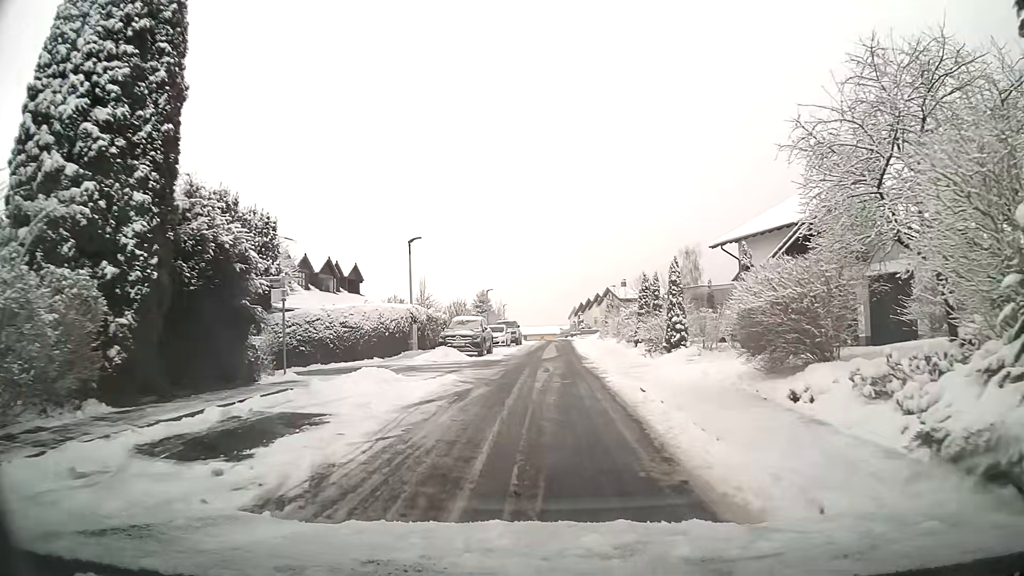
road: unclassified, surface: asphalt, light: Day
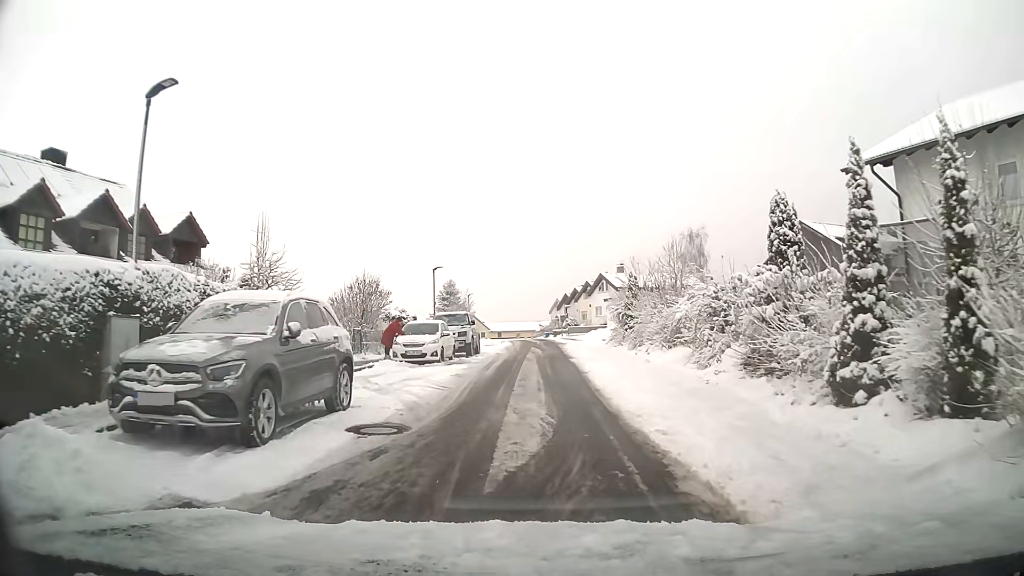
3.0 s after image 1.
(+0.3, +21.0) m; +2°
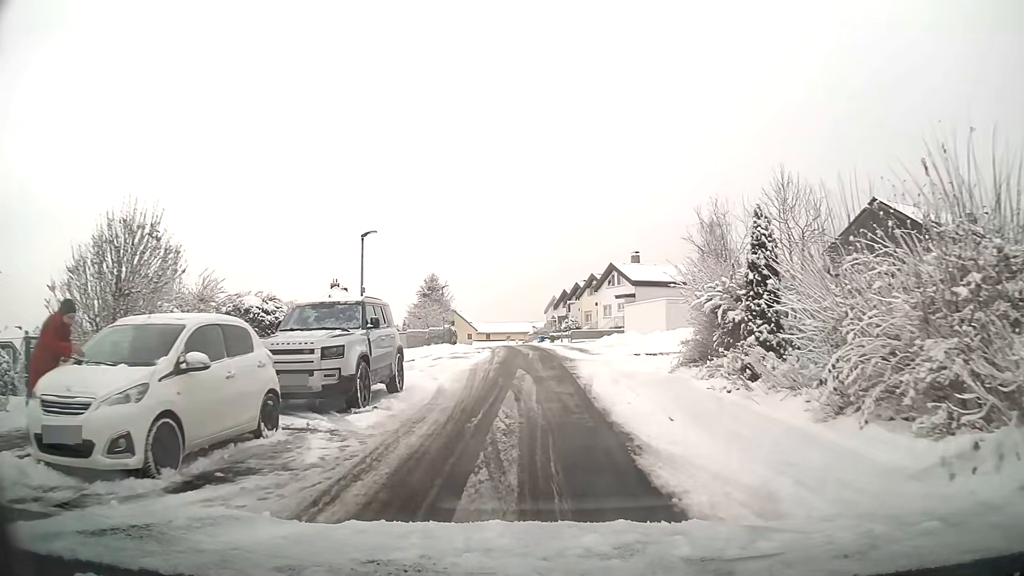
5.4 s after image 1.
(0.0, +16.5) m; 0°
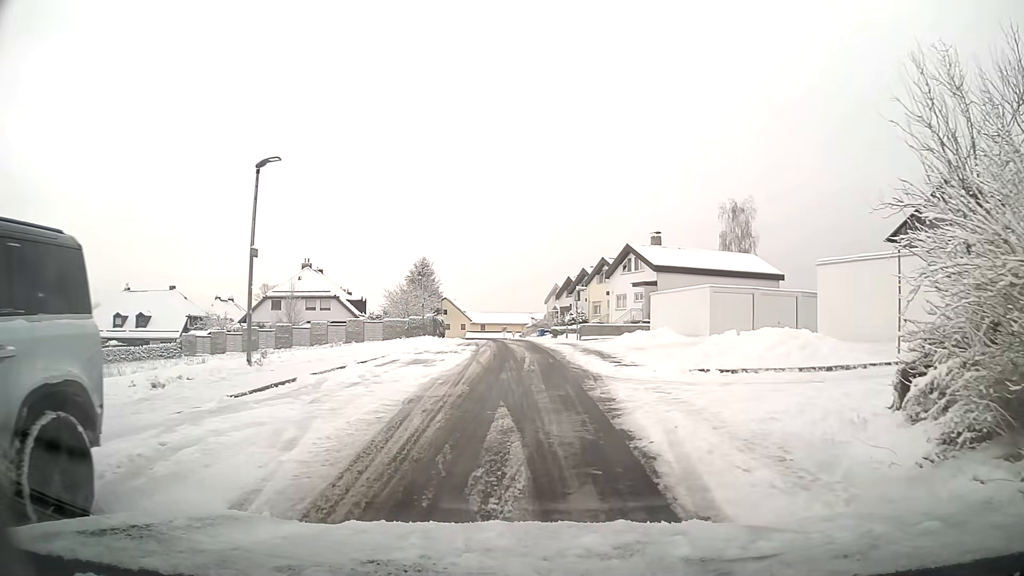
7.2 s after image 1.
(0.0, +10.4) m; 0°
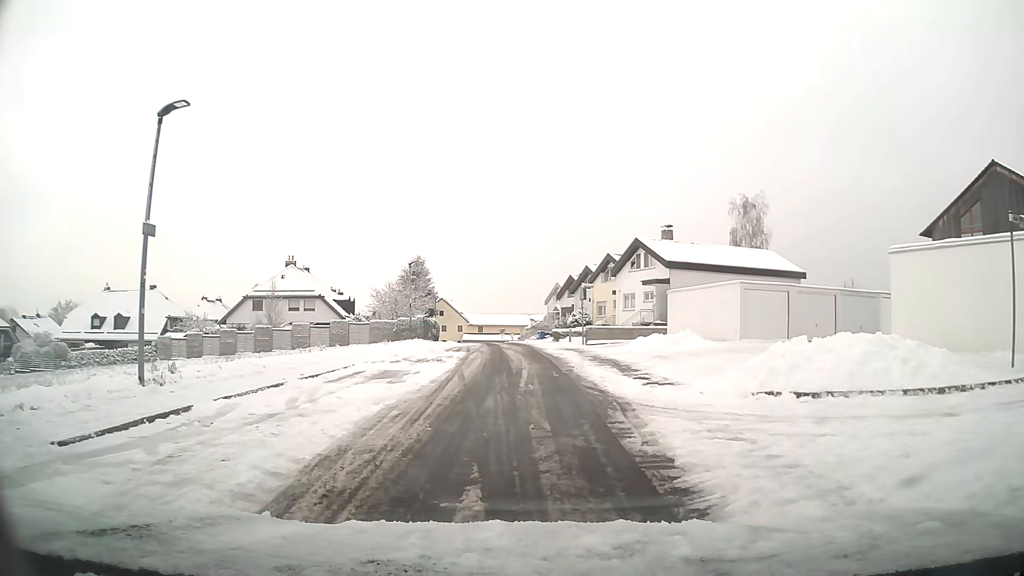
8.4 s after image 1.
(0.0, +4.7) m; 0°
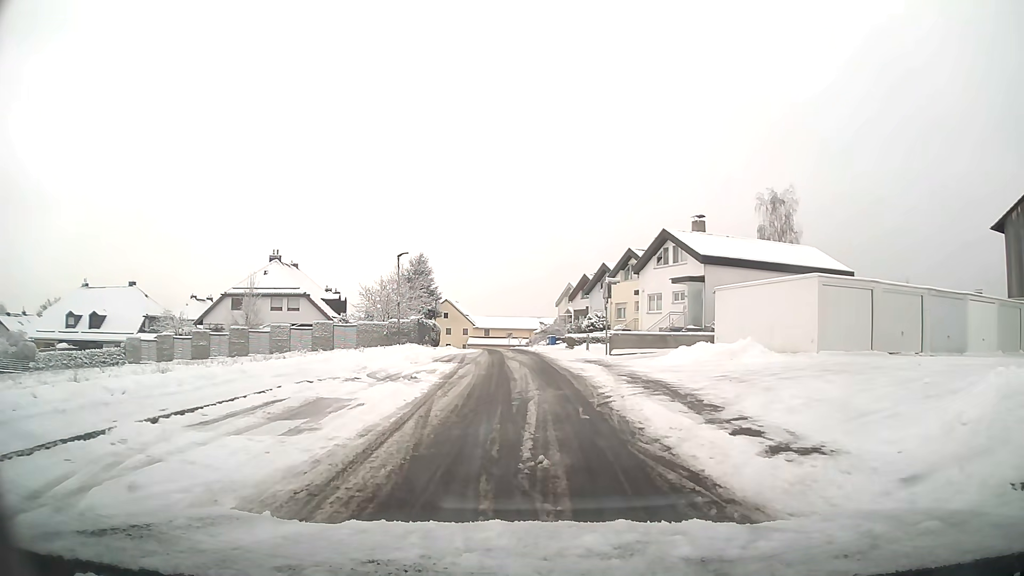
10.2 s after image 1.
(-0.1, +6.9) m; -1°
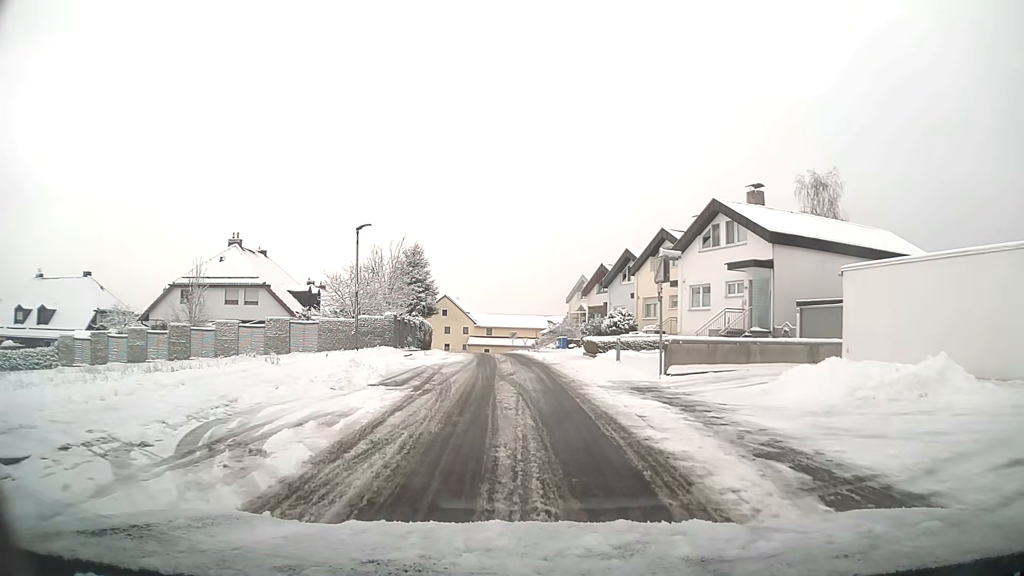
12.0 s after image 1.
(-0.1, +10.4) m; -1°
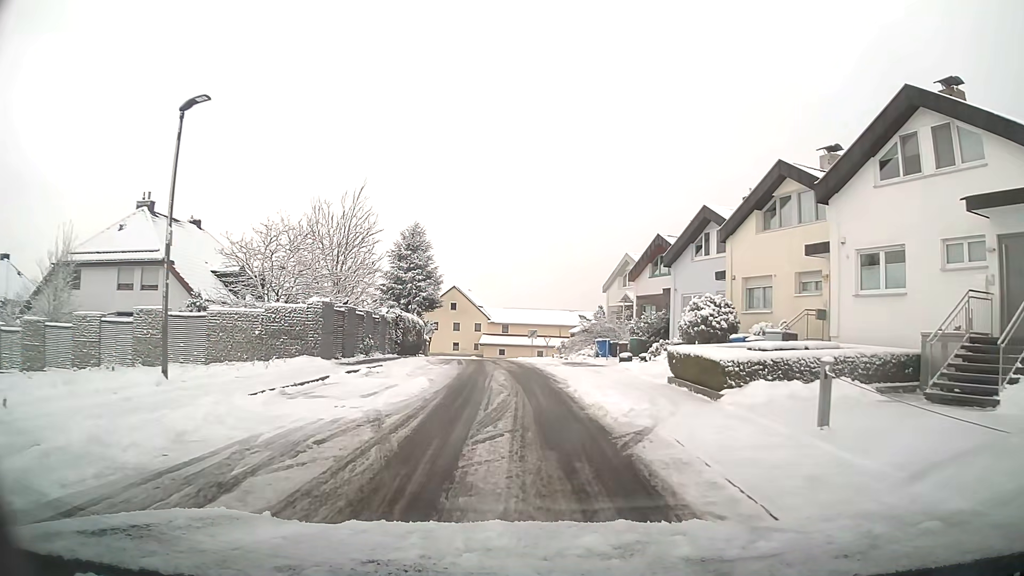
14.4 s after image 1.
(-0.2, +16.1) m; -2°
(0, +10) (-1, +20) (-1, +30) (-2, +40) (-3, +50) (-3, +60) (-3, +70) (0, +79) (+9, +84) (+19, +84) m
